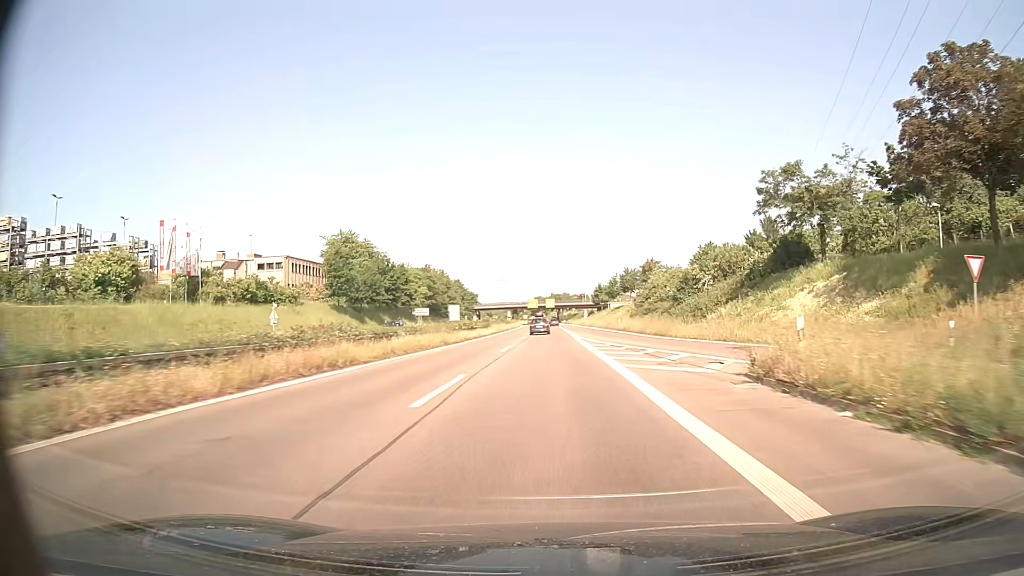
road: trunk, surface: asphalt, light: Day
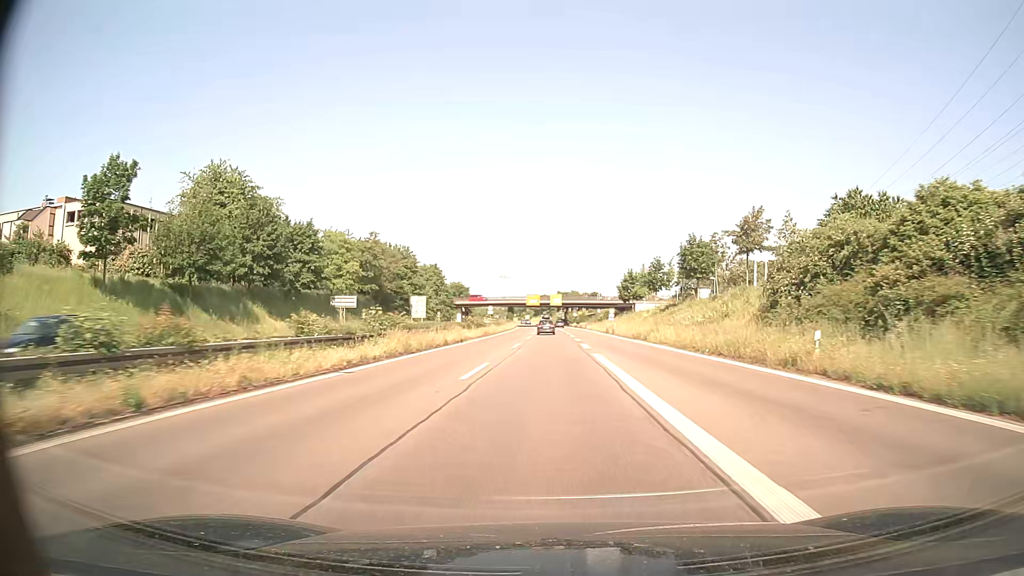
(0.0, +48.5) m; 0°
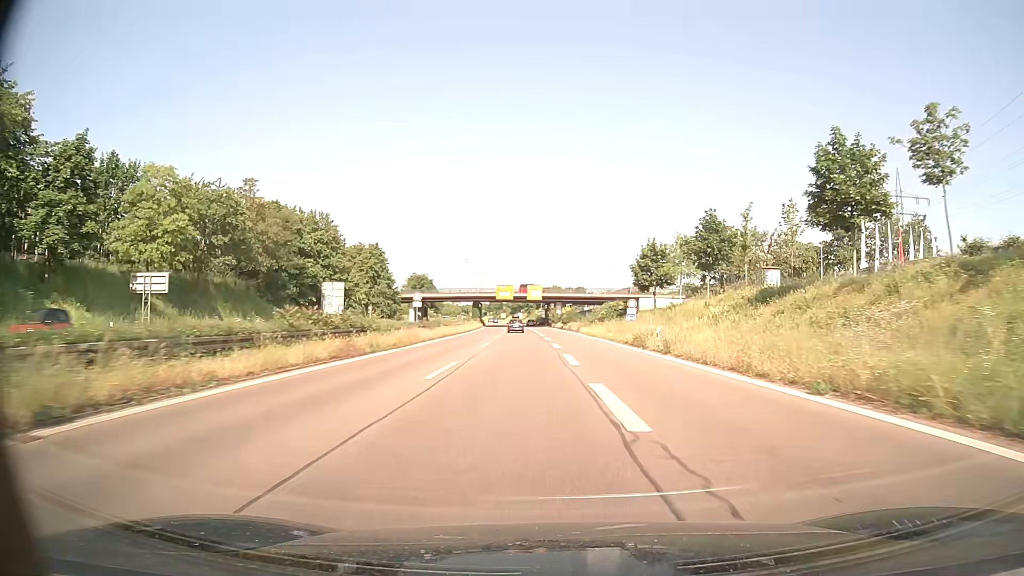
(+0.4, +36.5) m; +2°
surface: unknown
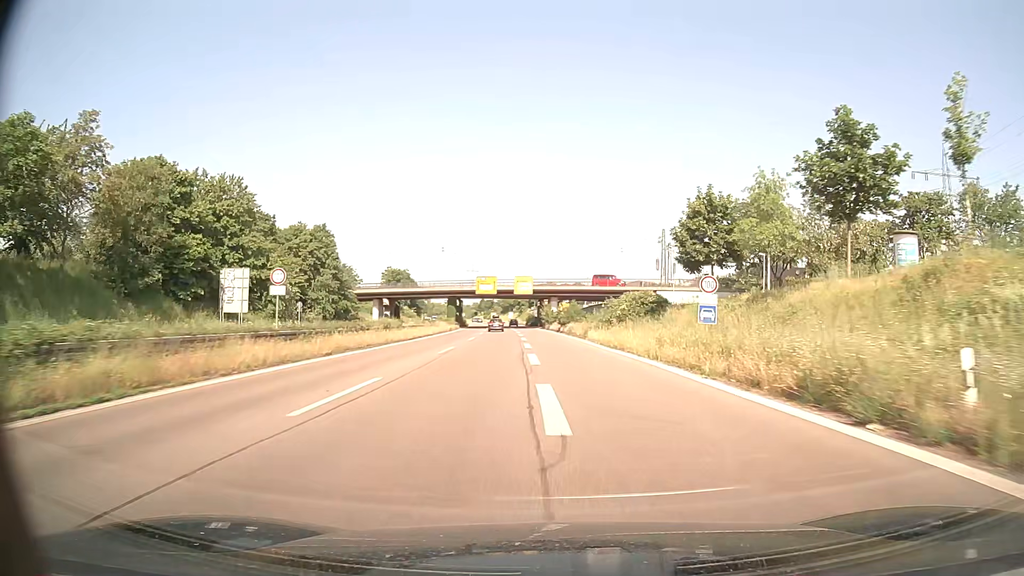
(+0.2, +24.3) m; +1°
